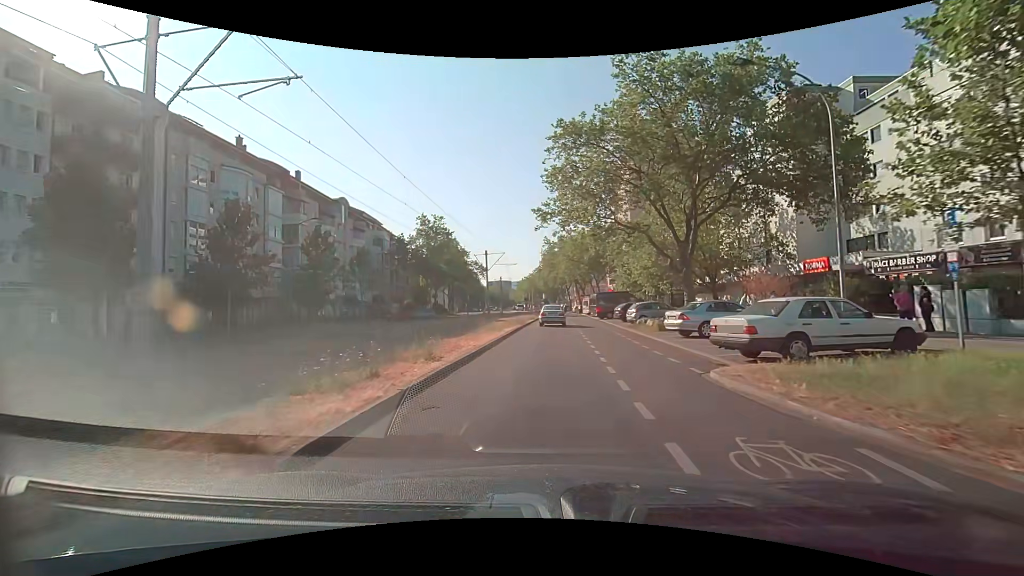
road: tertiary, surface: asphalt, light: Day
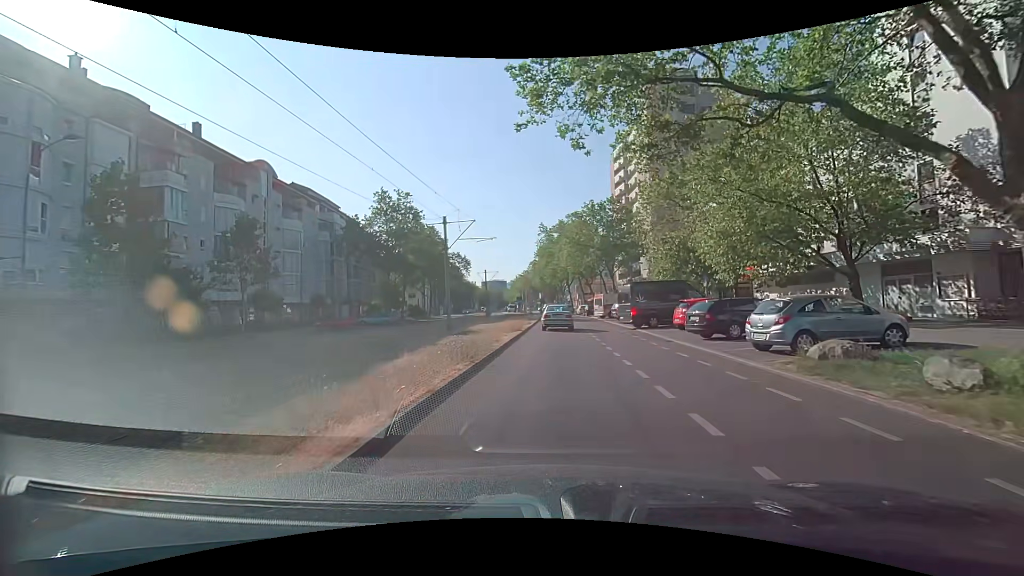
(0.0, +20.5) m; 0°
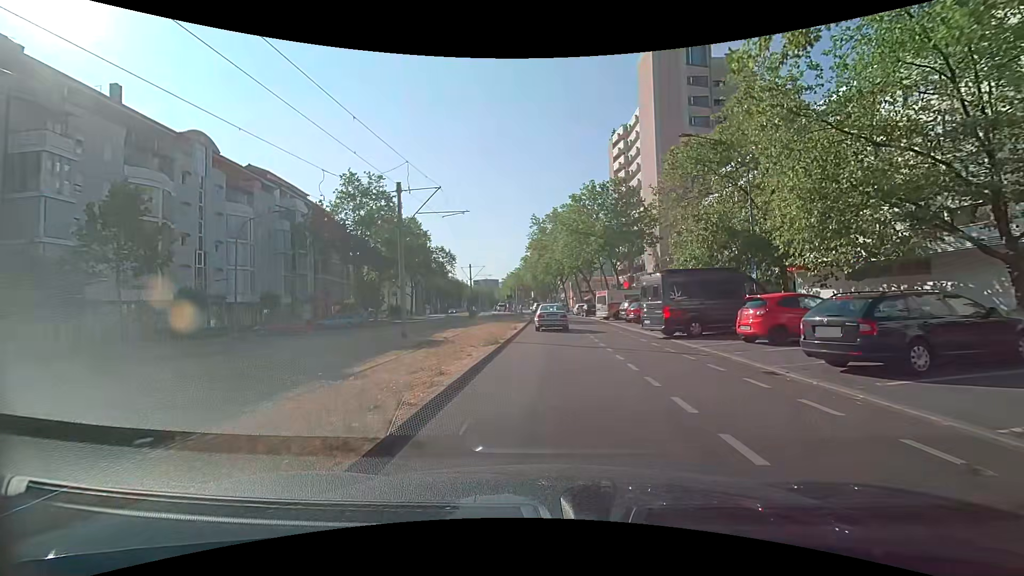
(0.0, +8.9) m; +1°
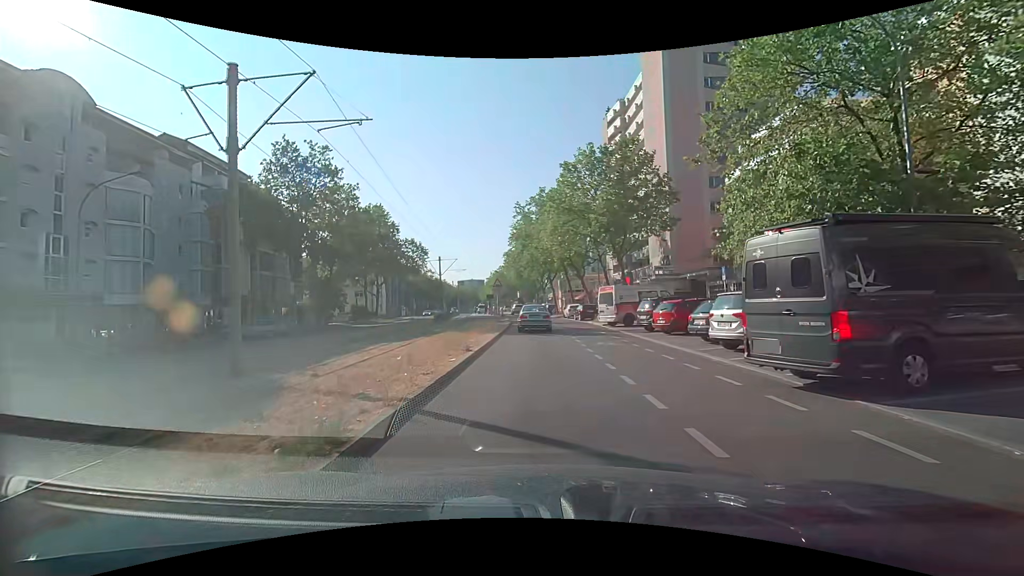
(+0.3, +11.8) m; +2°
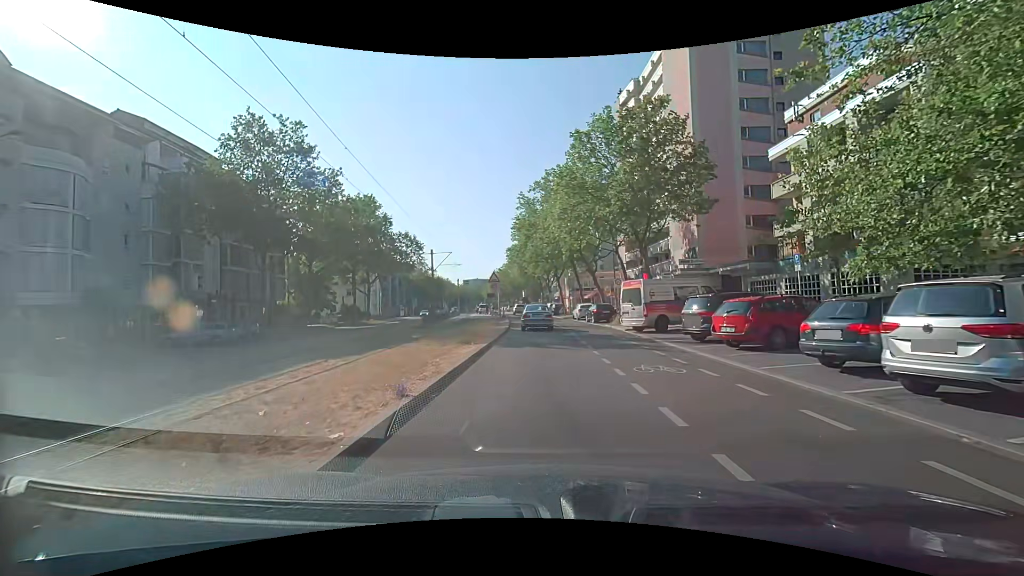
(0.0, +6.8) m; -1°
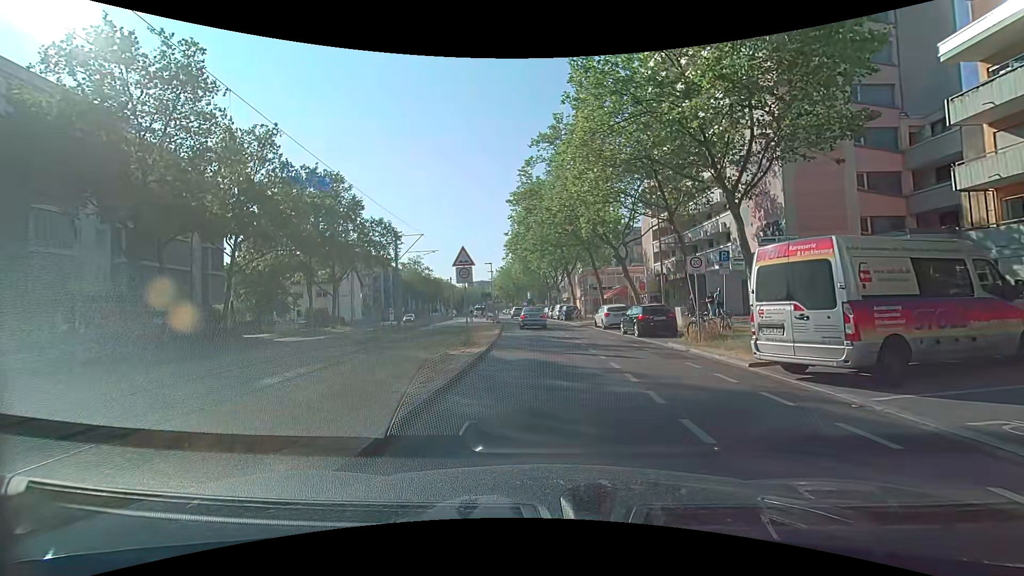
(-0.1, +14.4) m; -1°
(0, +10) (0, +20) (0, +30) (-1, +40) (-2, +50) (-3, +60) (-4, +70) (-5, +80) (-6, +90) (-7, +100) m
